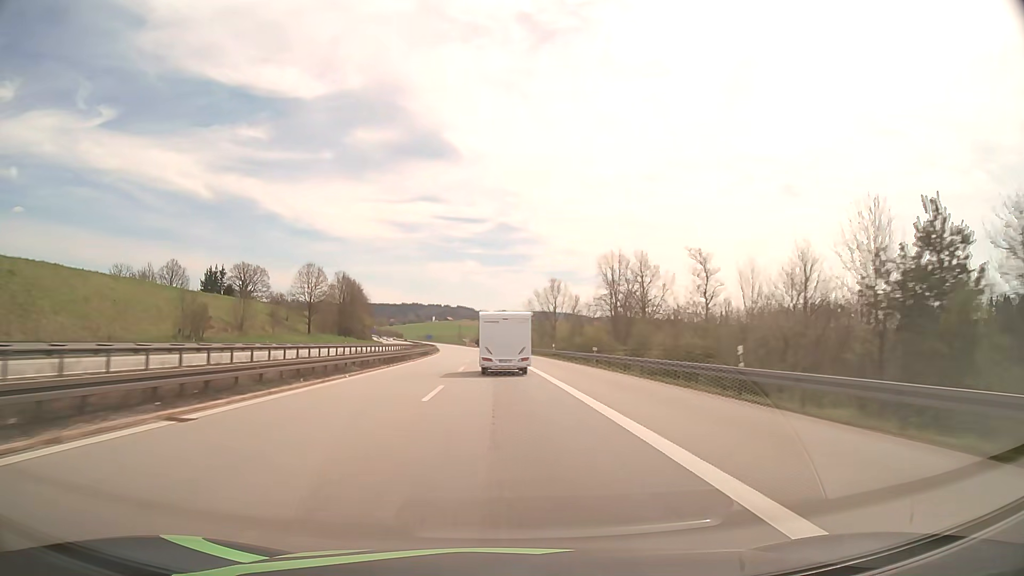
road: motorway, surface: asphalt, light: Day
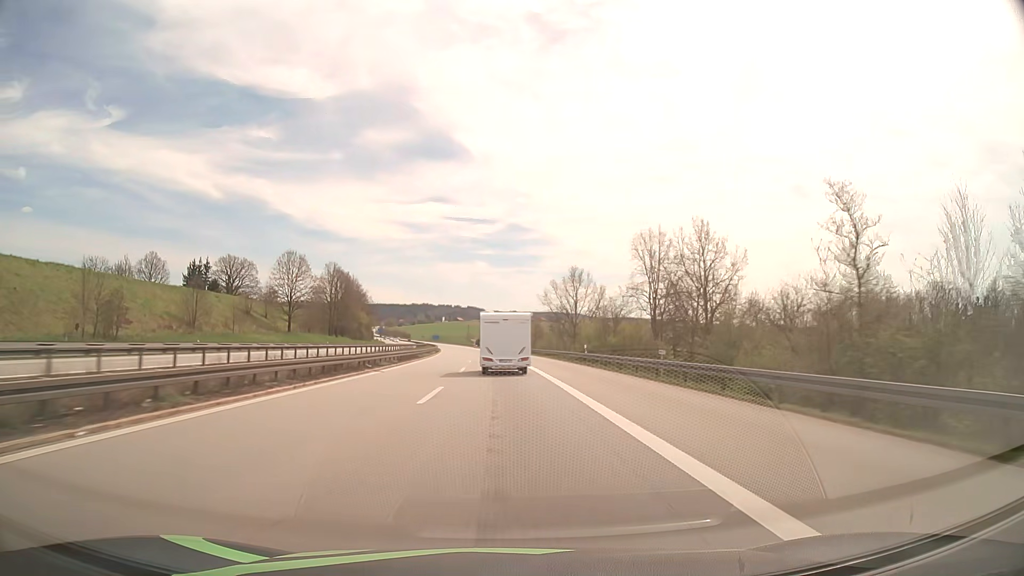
(-0.2, +18.6) m; -1°
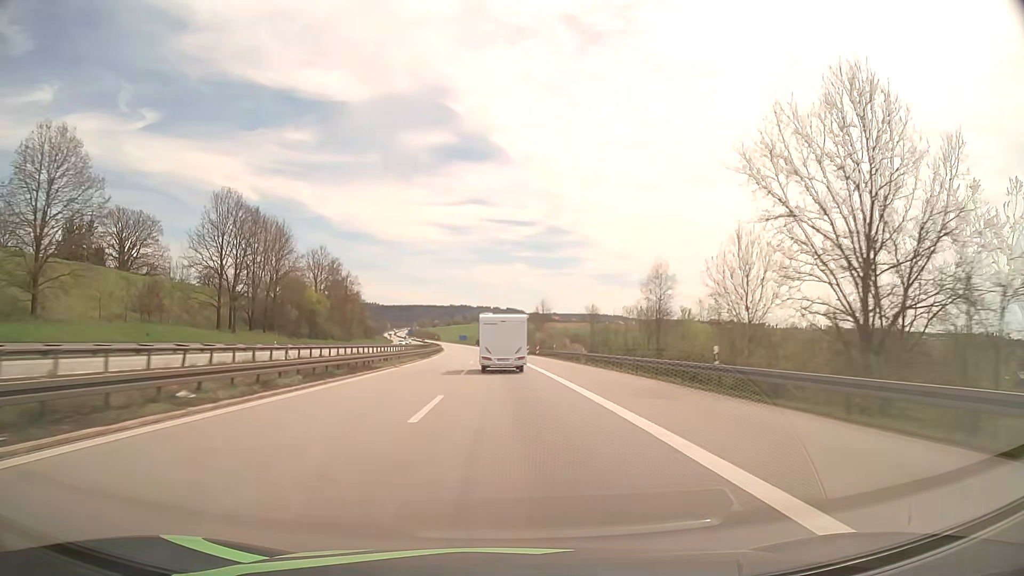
(-2.3, +74.7) m; -3°
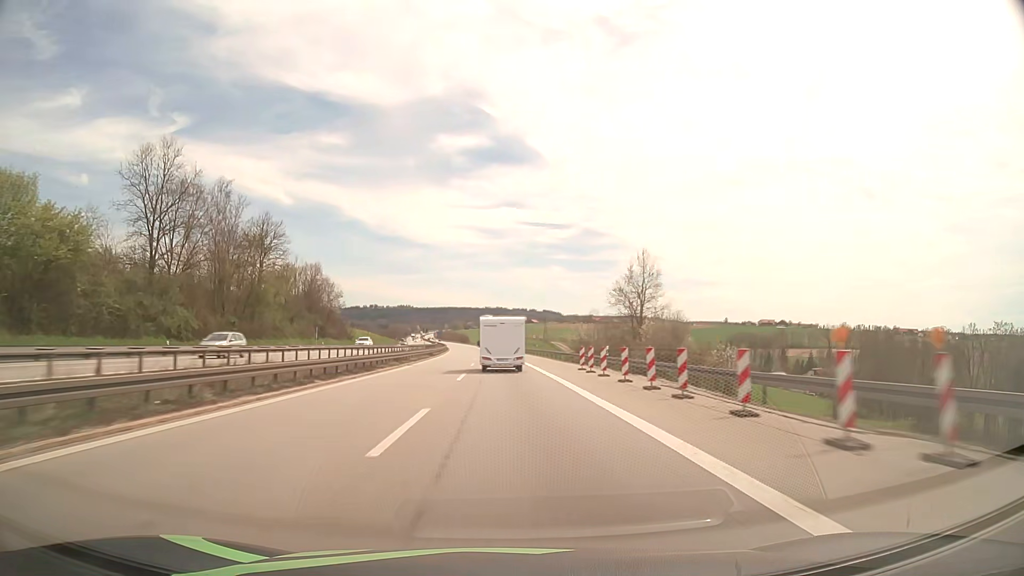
(-2.0, +75.0) m; -3°
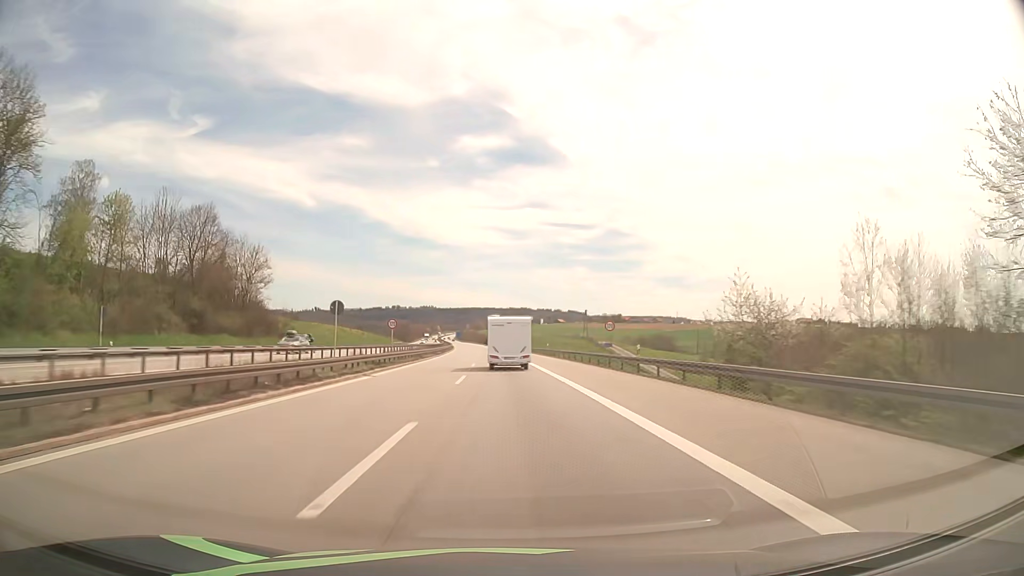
(-1.1, +56.3) m; -2°
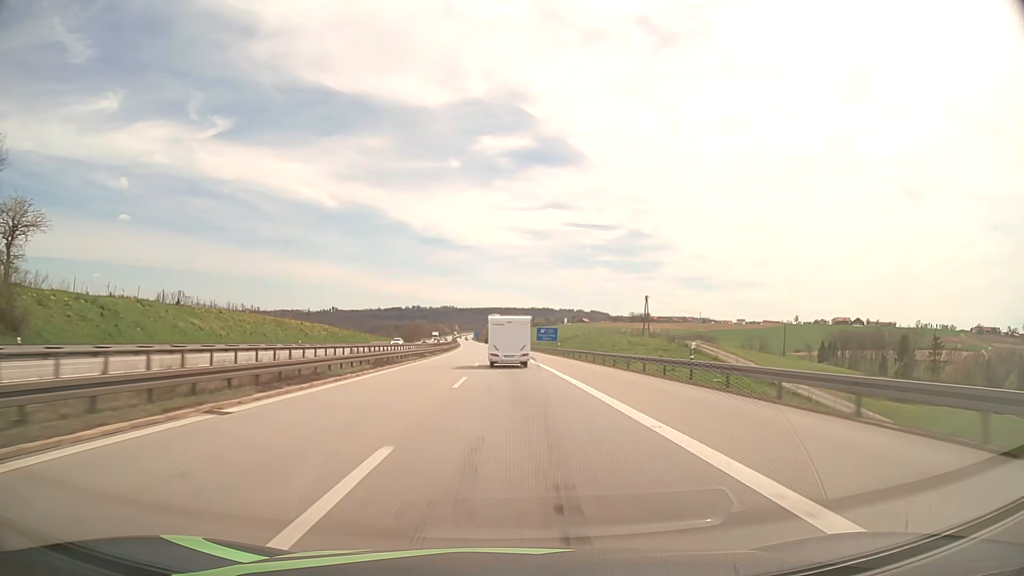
(-0.9, +56.4) m; -2°
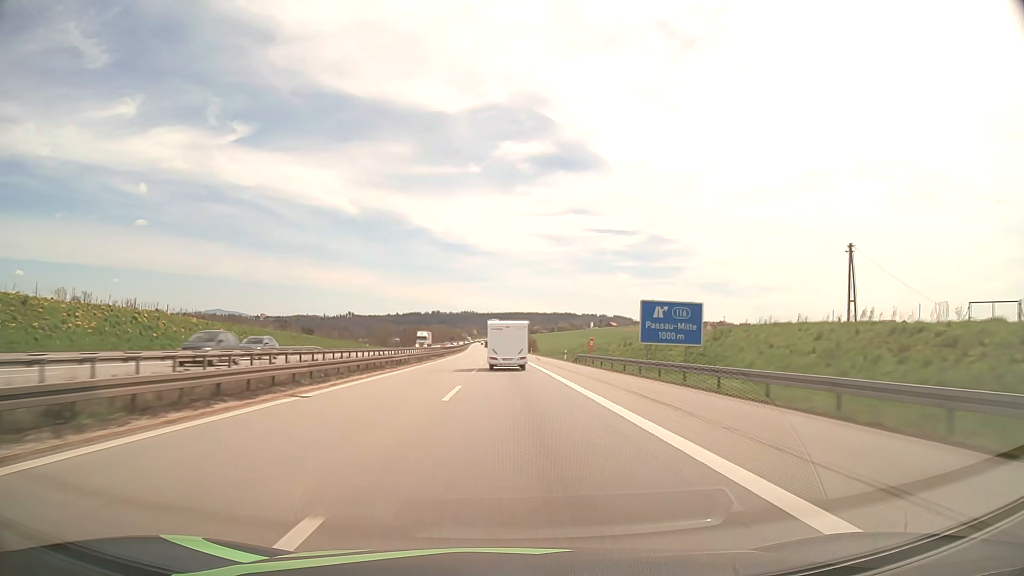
(-1.0, +74.9) m; -2°
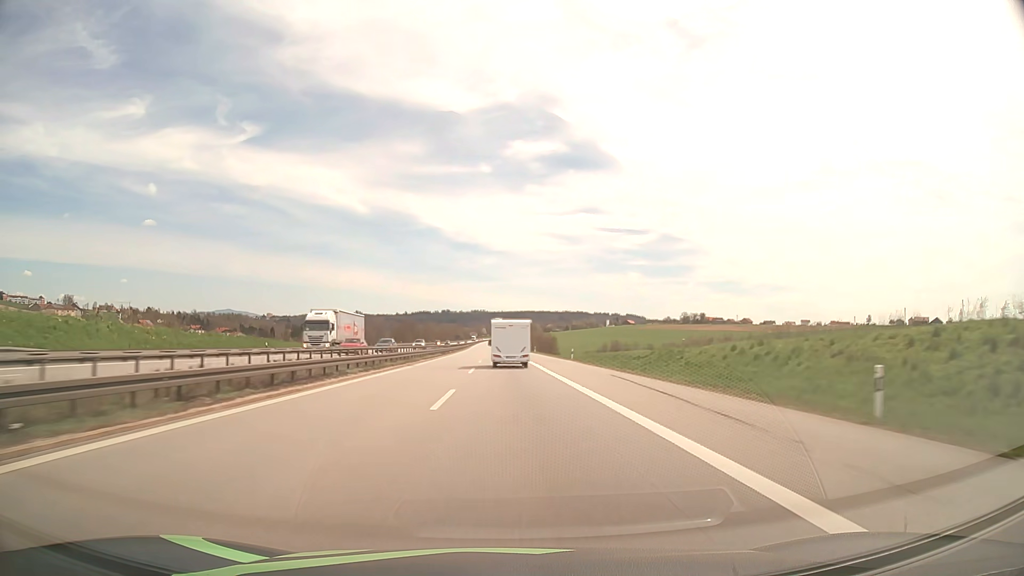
(-0.5, +56.2) m; -1°
(0, +10) (0, +20) (0, +30) (0, +40) (0, +50) (0, +60) (-1, +70) (-1, +80) (-1, +90) (-1, +100) m
